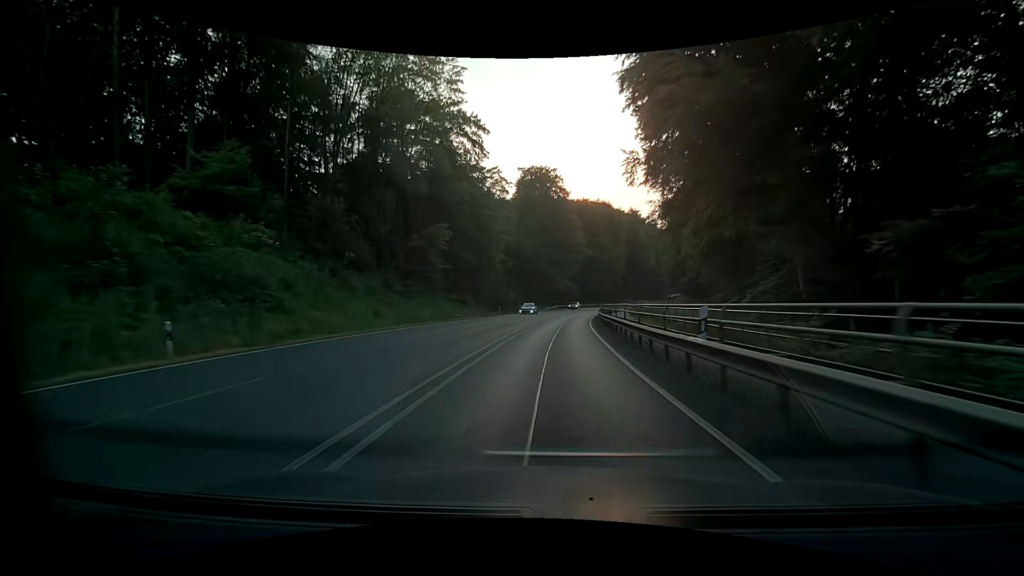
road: primary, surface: asphalt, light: Day
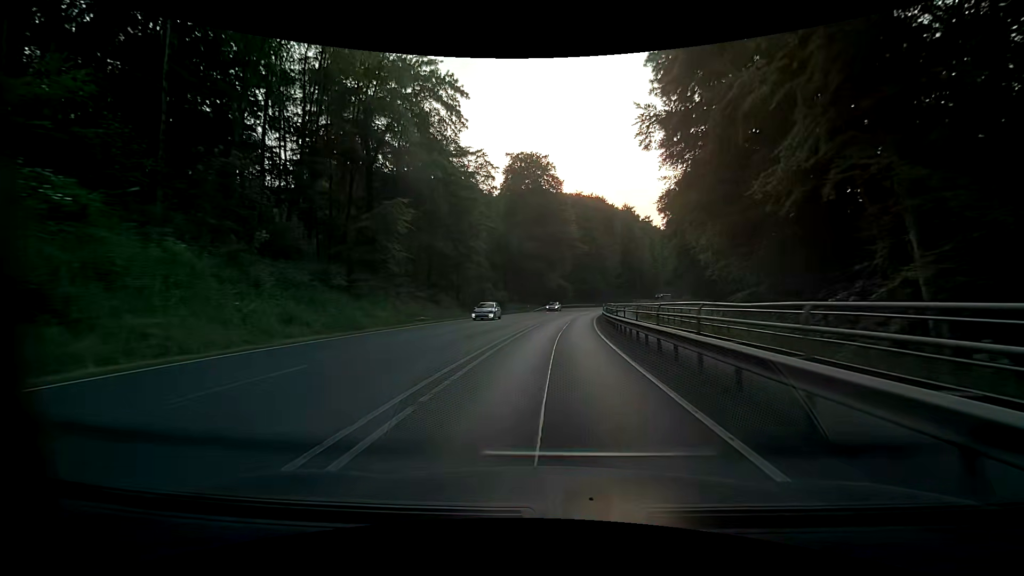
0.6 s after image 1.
(+0.1, +10.5) m; +1°
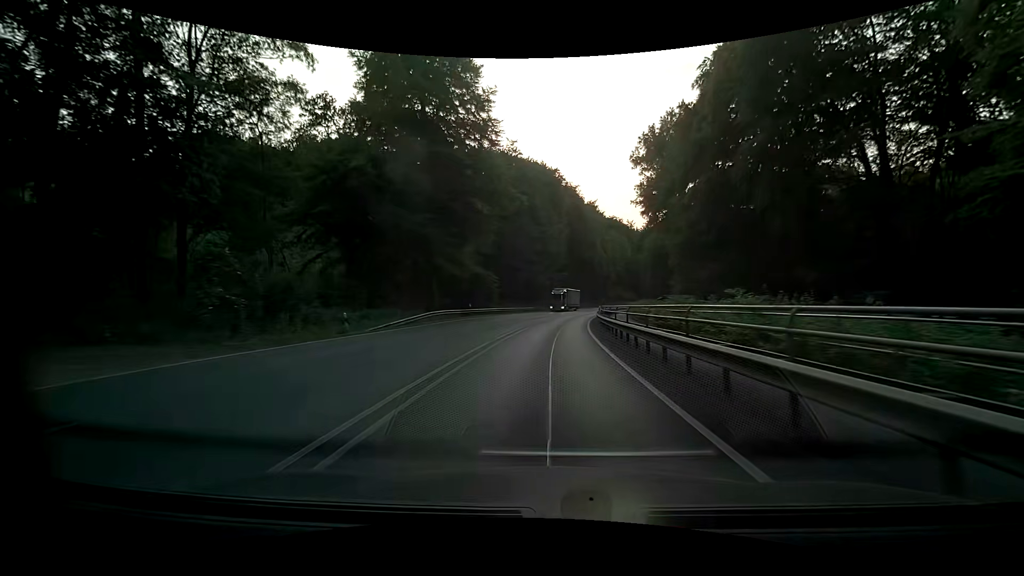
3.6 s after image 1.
(+3.3, +51.7) m; +7°
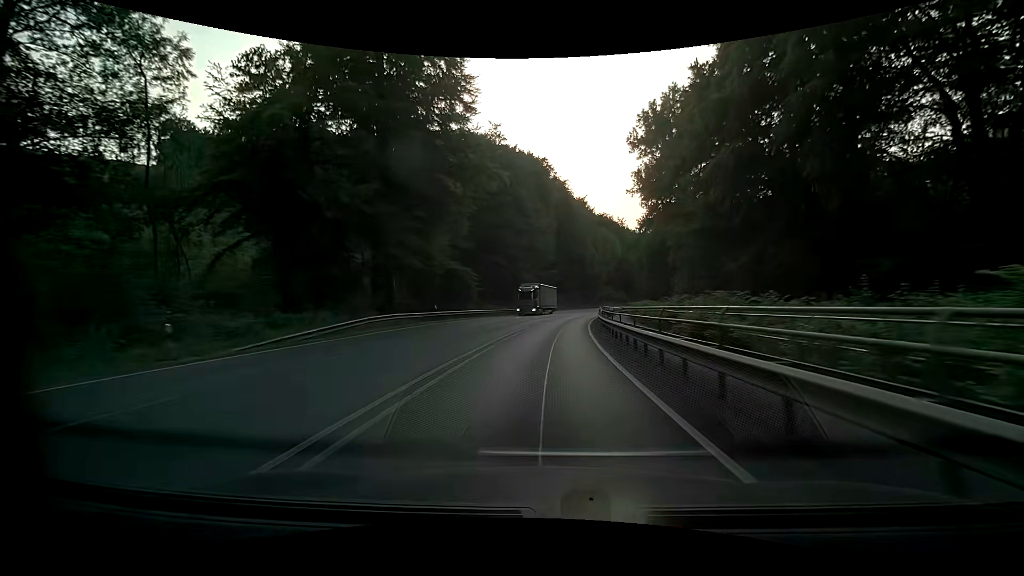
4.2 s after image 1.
(+0.2, +10.3) m; +2°
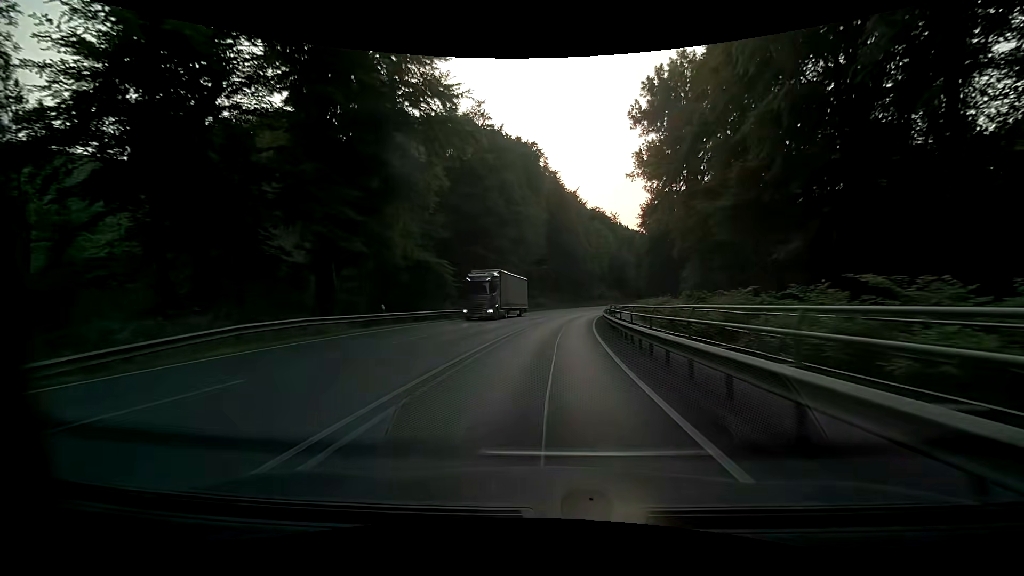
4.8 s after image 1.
(0.0, +10.3) m; +1°
(0, +10) (0, +20) (+1, +30) (+2, +40) (+3, +50) (+4, +60) (+6, +70) (+8, +79) (+10, +89) (+12, +99) m
